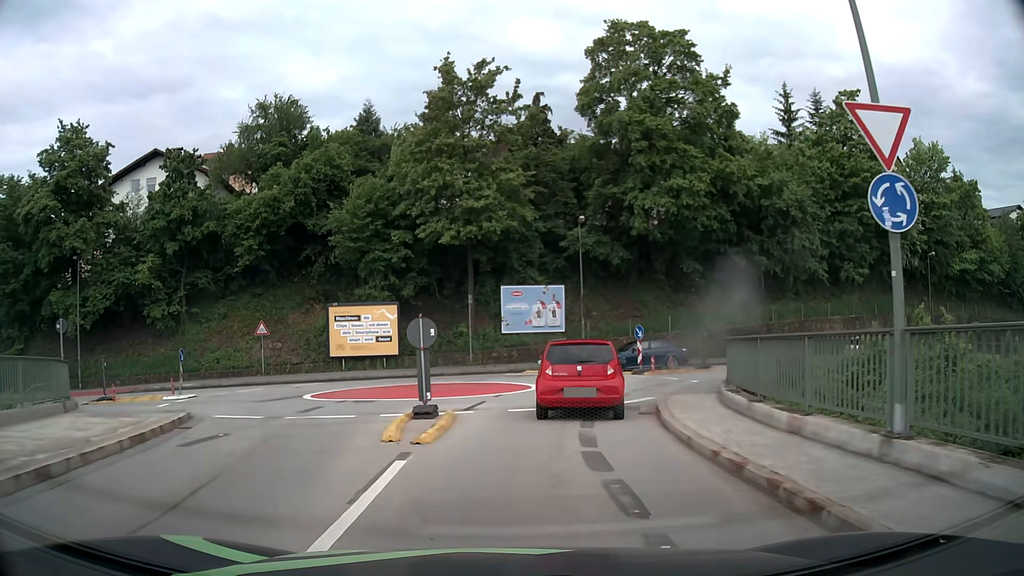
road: unclassified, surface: asphalt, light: Day
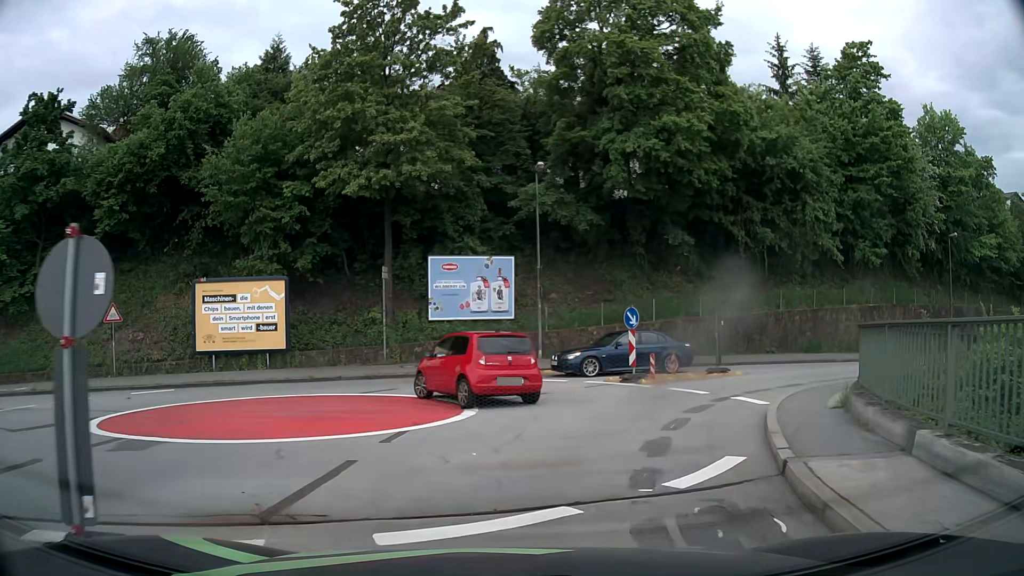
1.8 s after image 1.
(+0.2, +9.9) m; +4°
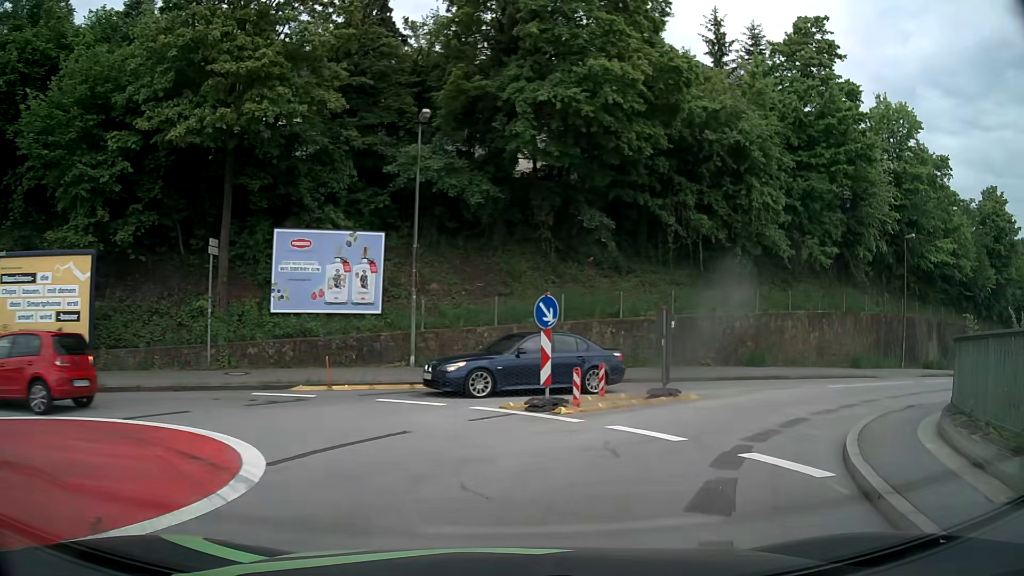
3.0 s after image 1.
(+0.4, +6.6) m; +8°
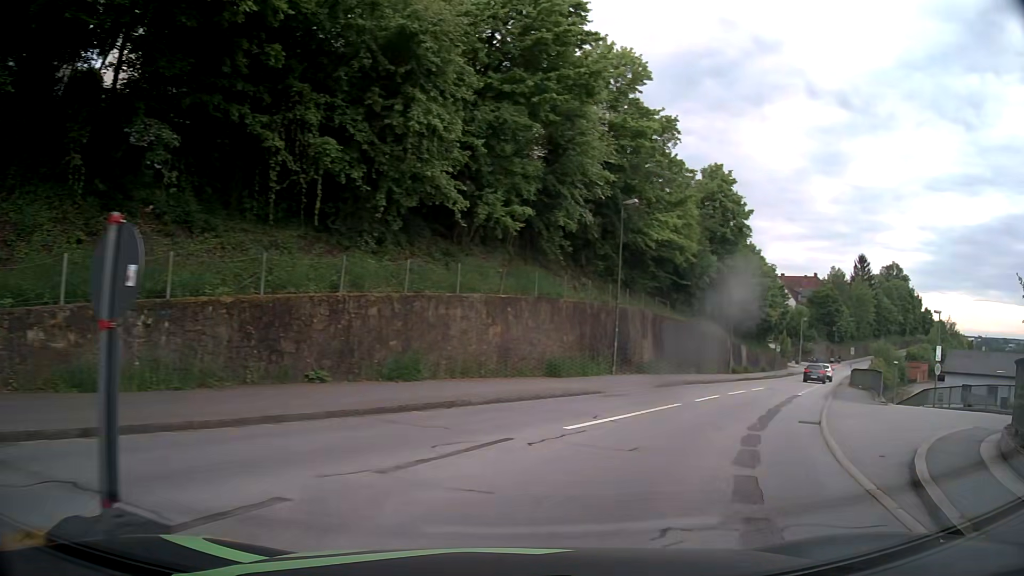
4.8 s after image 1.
(+3.1, +10.9) m; +33°
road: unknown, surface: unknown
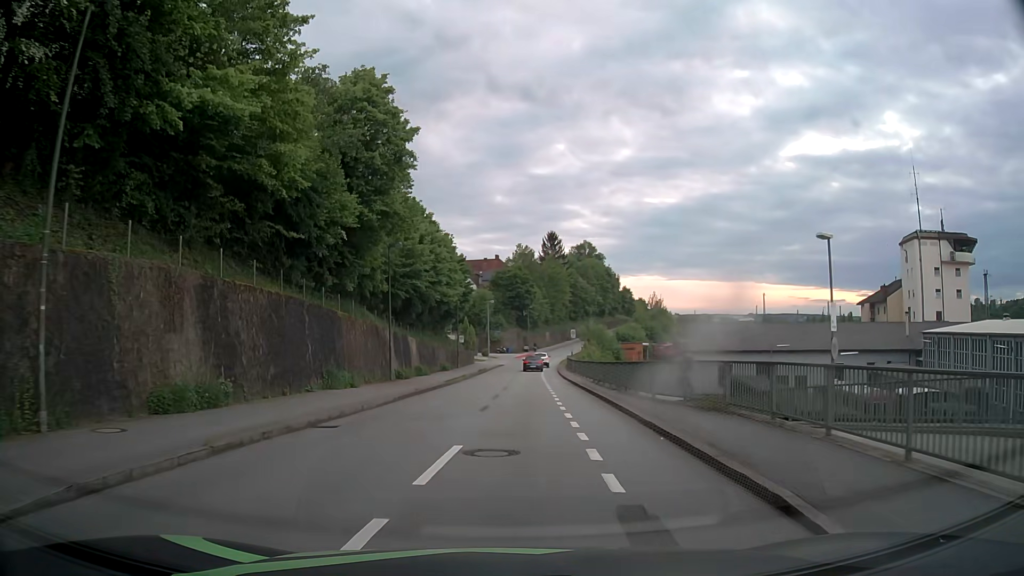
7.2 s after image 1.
(+6.7, +19.3) m; +27°
(0, +10) (0, +20) (+1, +30) (+1, +40) (+2, +50) (+3, +60) (+3, +70) (+4, +80) (+6, +90) (+7, +100) m
